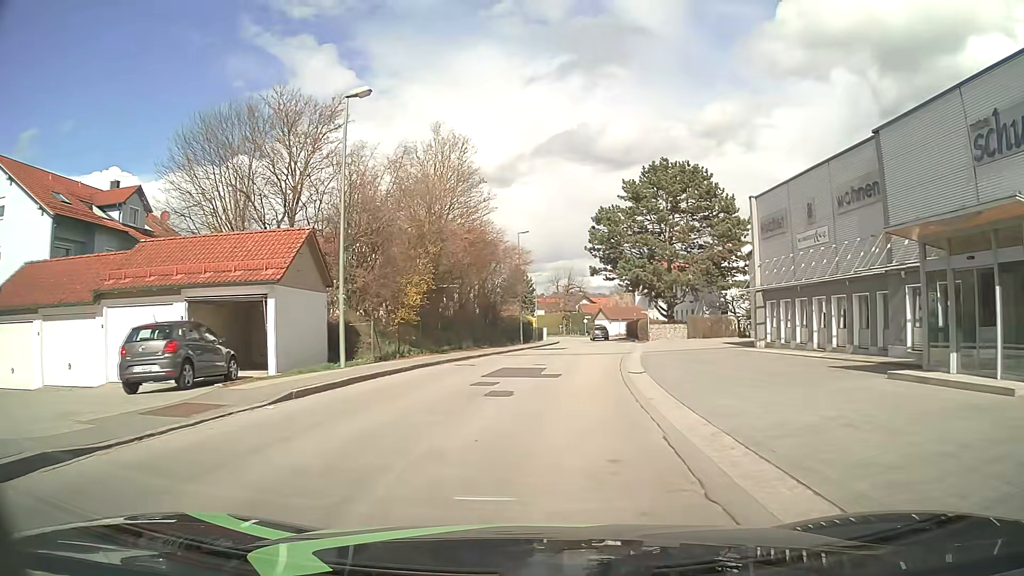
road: unclassified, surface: asphalt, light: Day
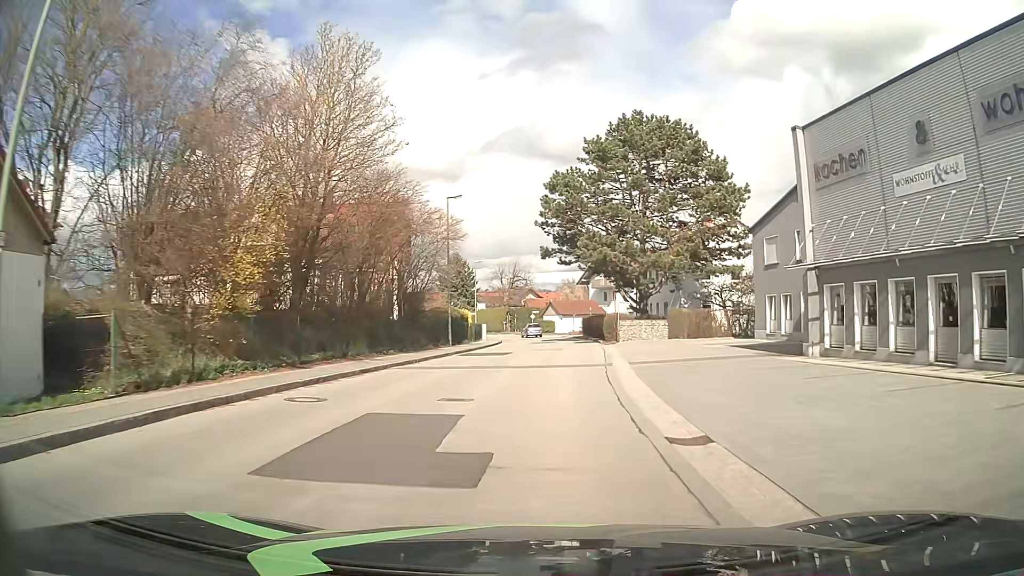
(+0.4, +12.4) m; +4°
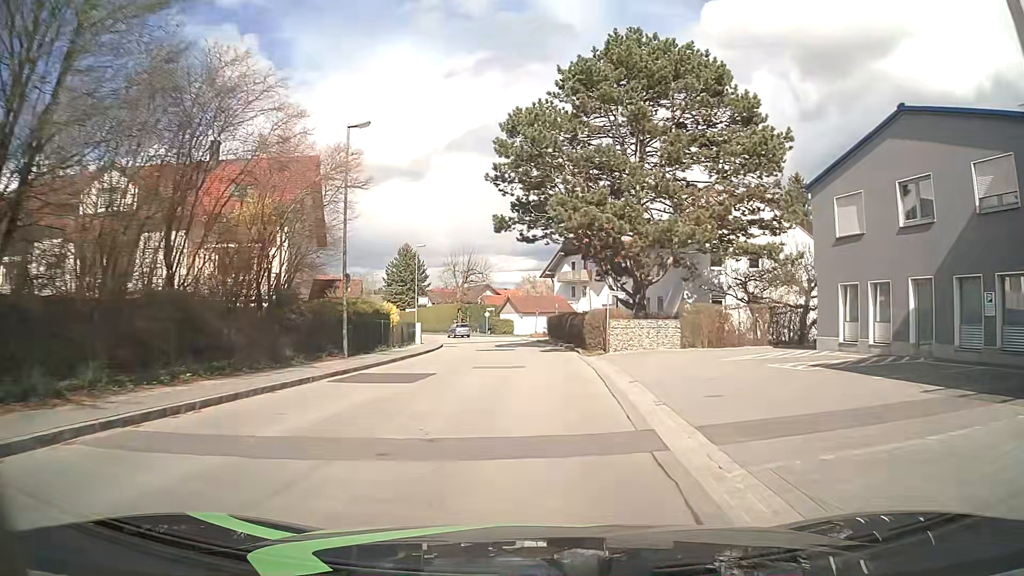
(+0.4, +13.5) m; +4°
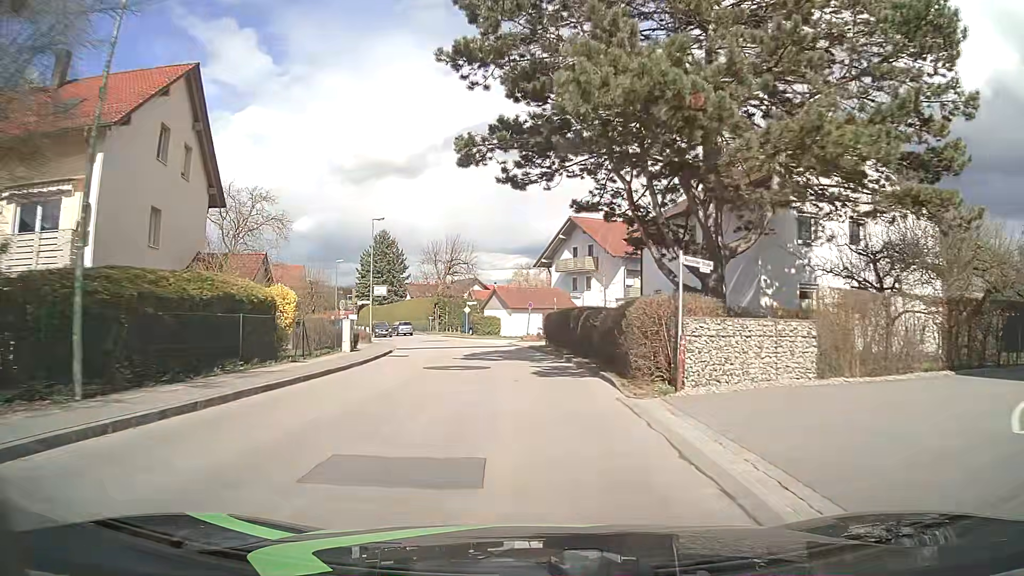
(0.0, +14.1) m; +1°
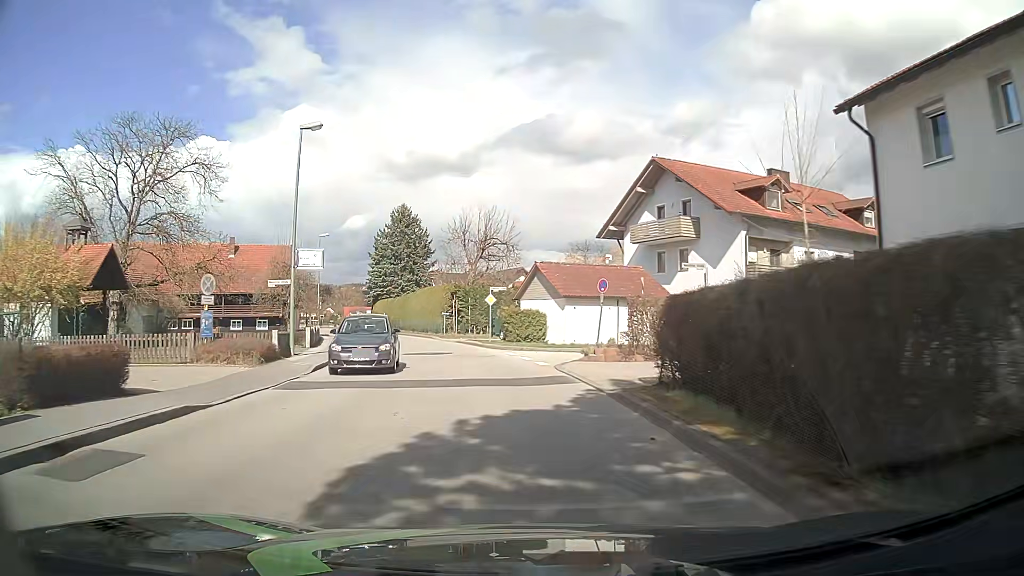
(-0.6, +21.9) m; -5°
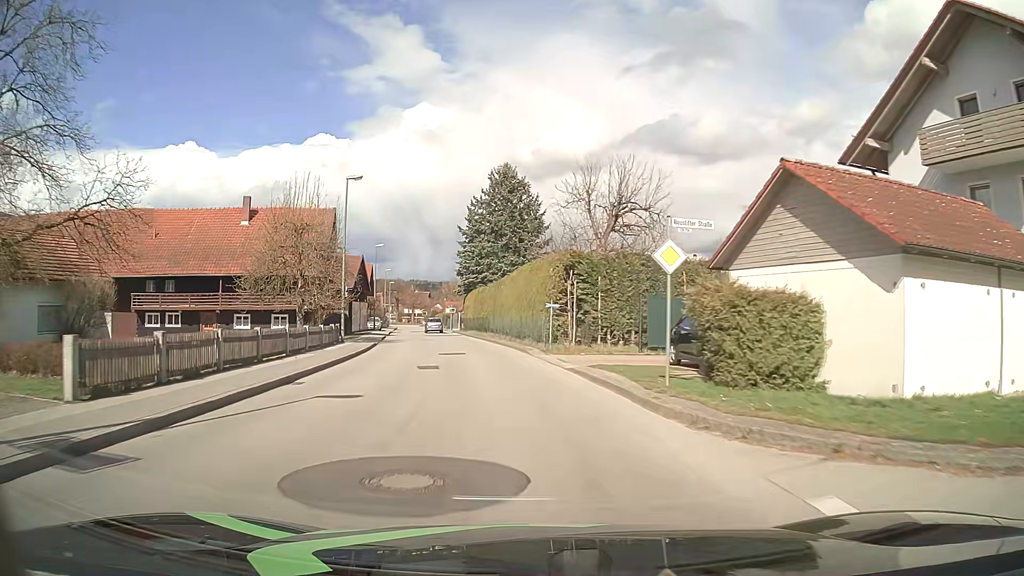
(-1.8, +22.2) m; -9°
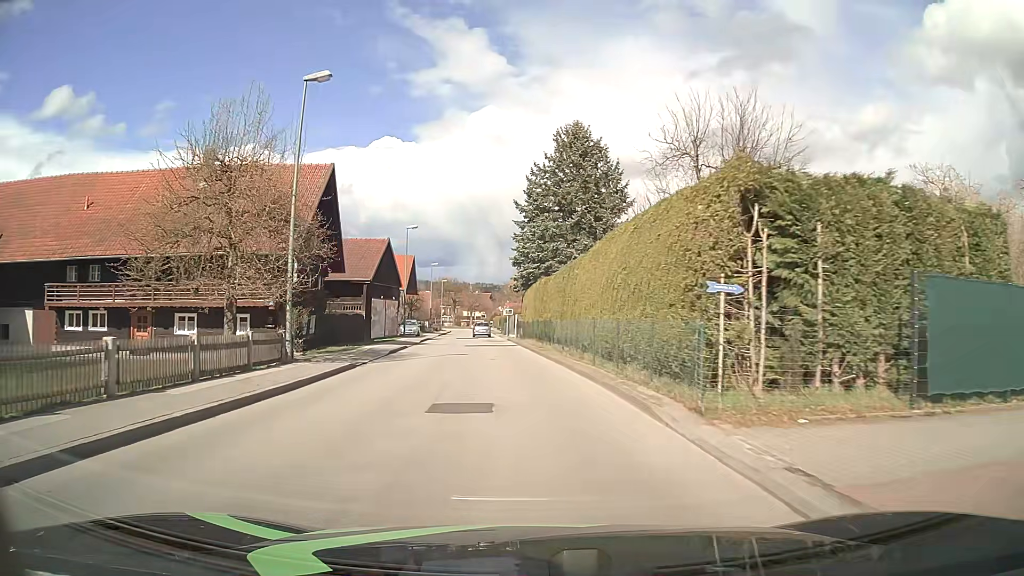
(-0.9, +15.0) m; -6°
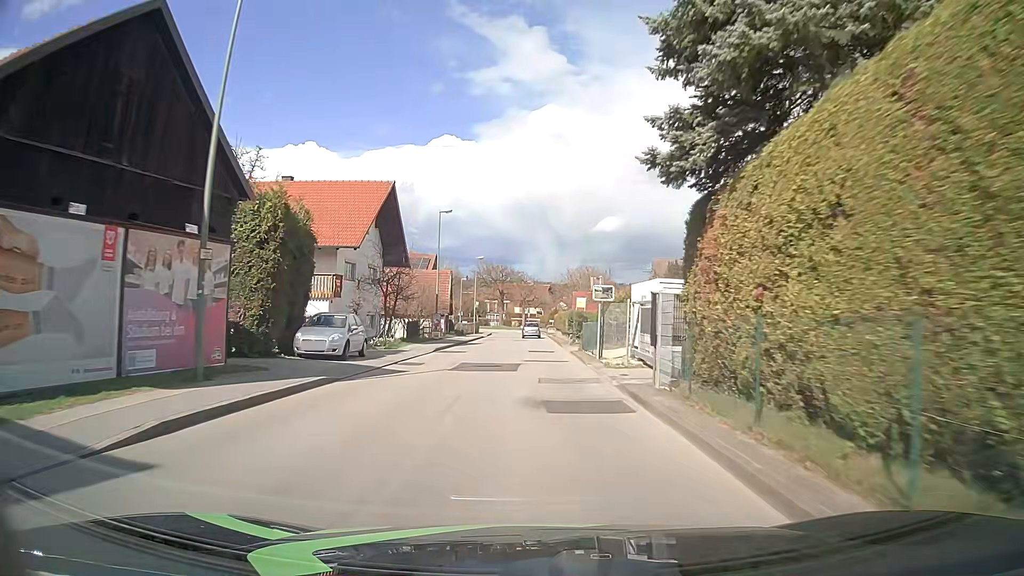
(-2.6, +37.9) m; -5°
(0, +10) (0, +20) (0, +30) (0, +40) (0, +50) (0, +60) (0, +70) (0, +80) (-1, +90) (-2, +100) m
